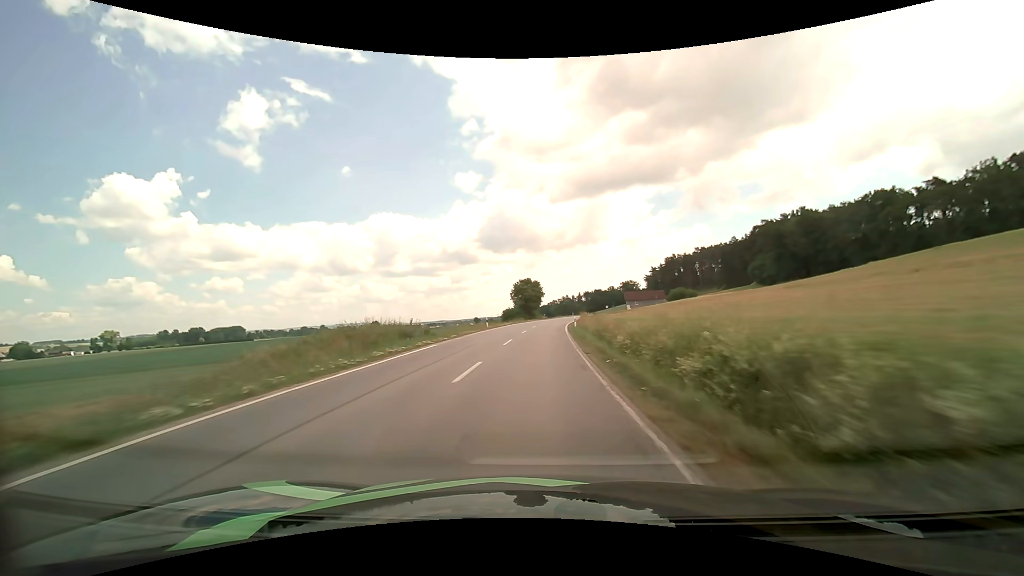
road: secondary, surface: asphalt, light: Day
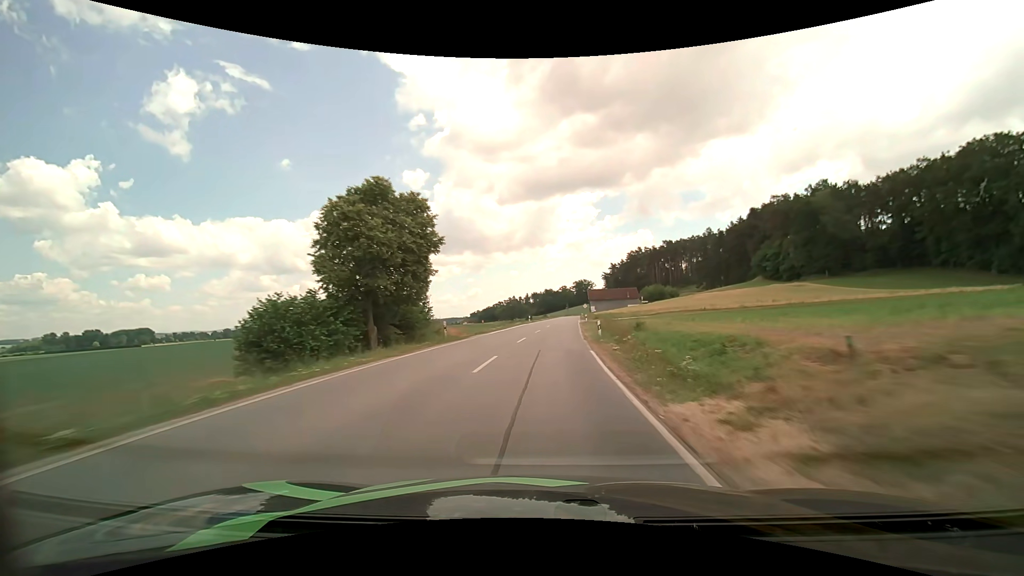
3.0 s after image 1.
(+2.8, +66.7) m; +6°
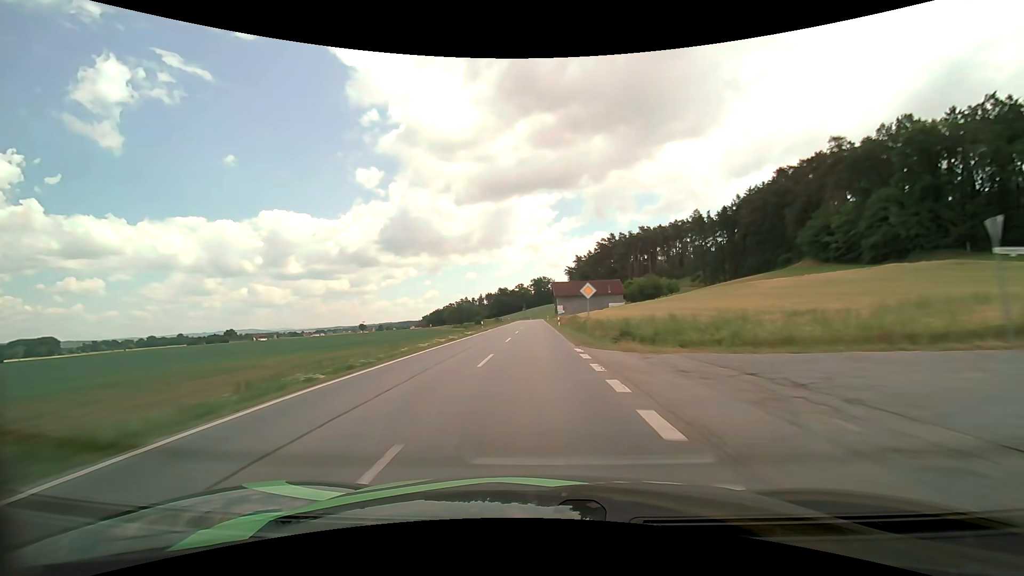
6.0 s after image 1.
(+4.0, +66.4) m; +5°
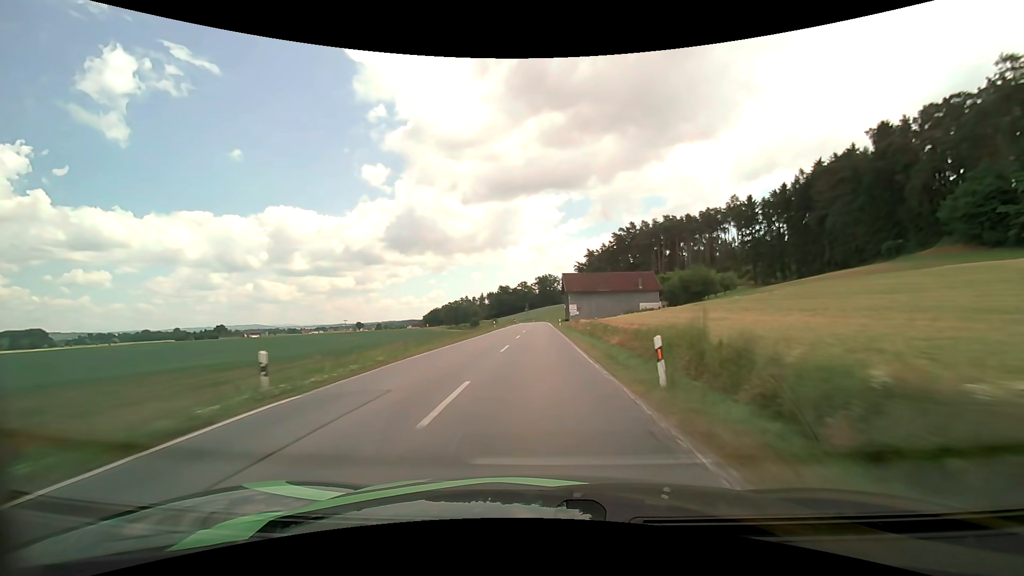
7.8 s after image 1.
(-0.2, +40.3) m; 0°
(0, +10) (0, +20) (0, +30) (0, +40) (0, +50) (0, +60) (0, +70) (0, +80) (0, +90) (0, +100) m
